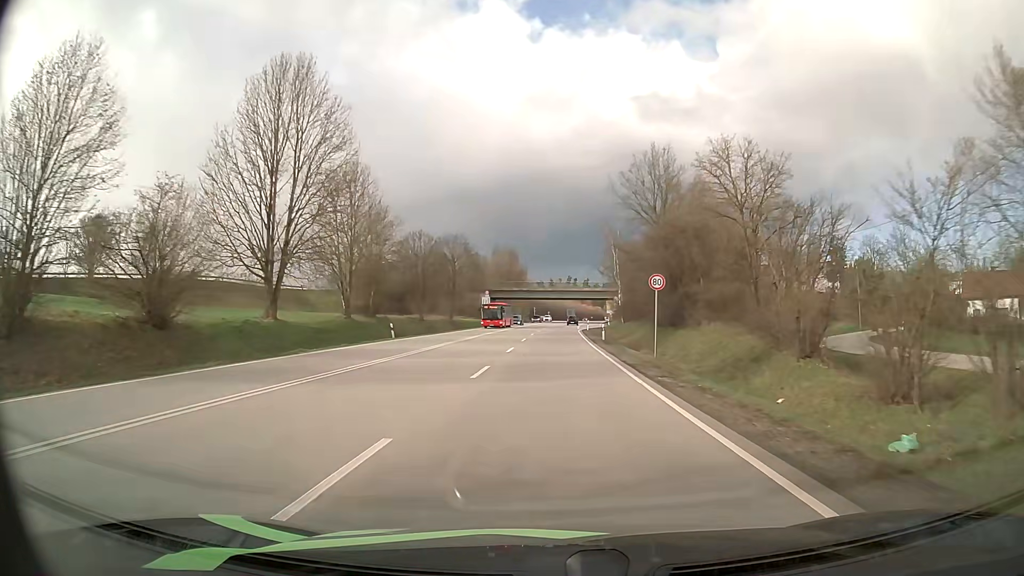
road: primary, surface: asphalt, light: Day
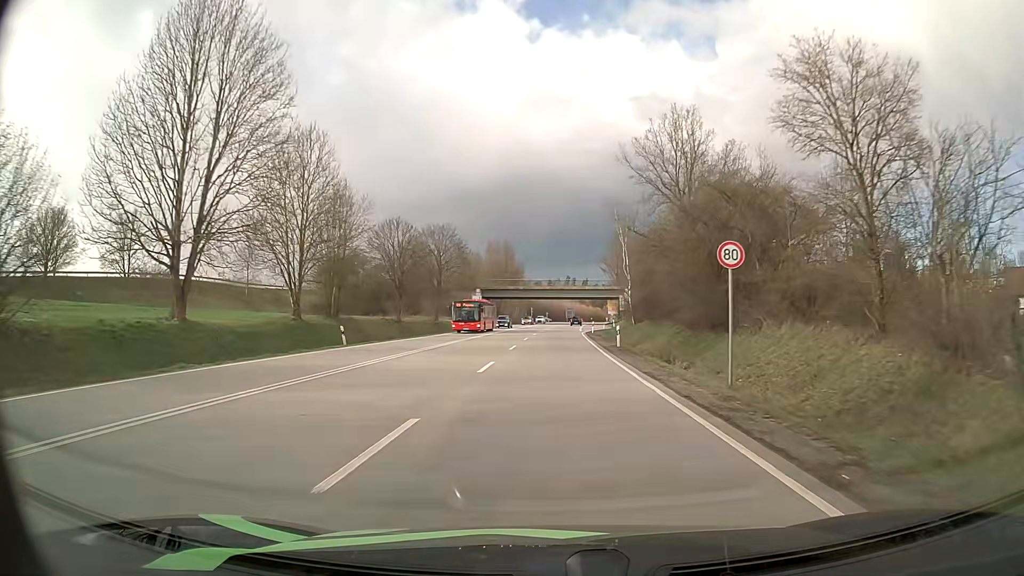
(0.0, +10.6) m; 0°
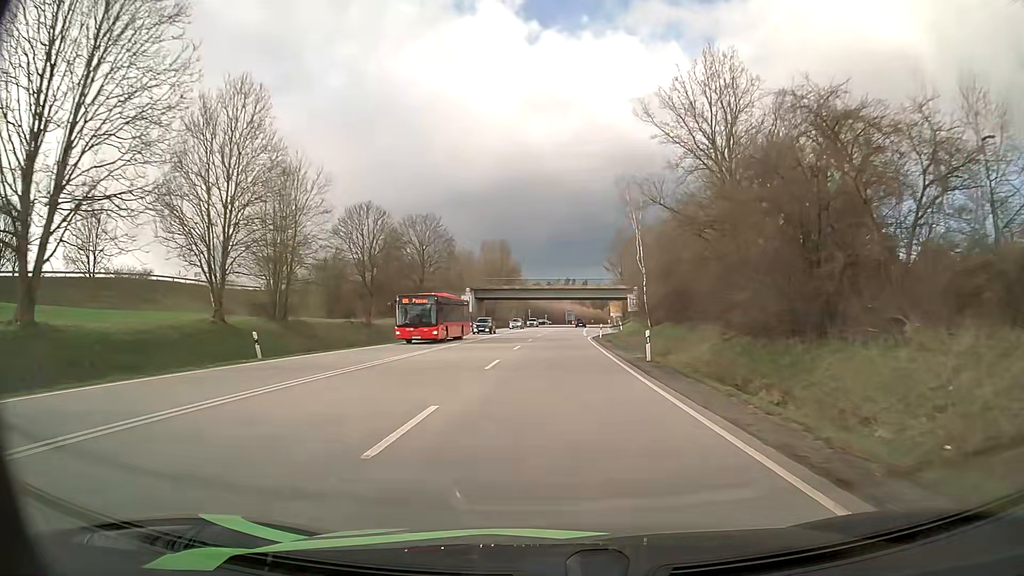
(0.0, +10.6) m; 0°
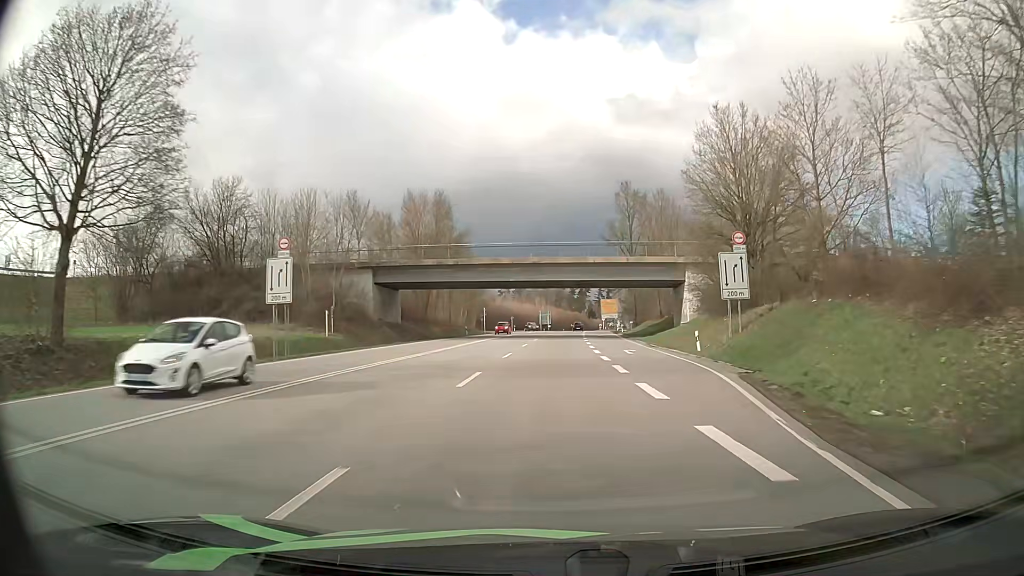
(+0.8, +52.5) m; +2°
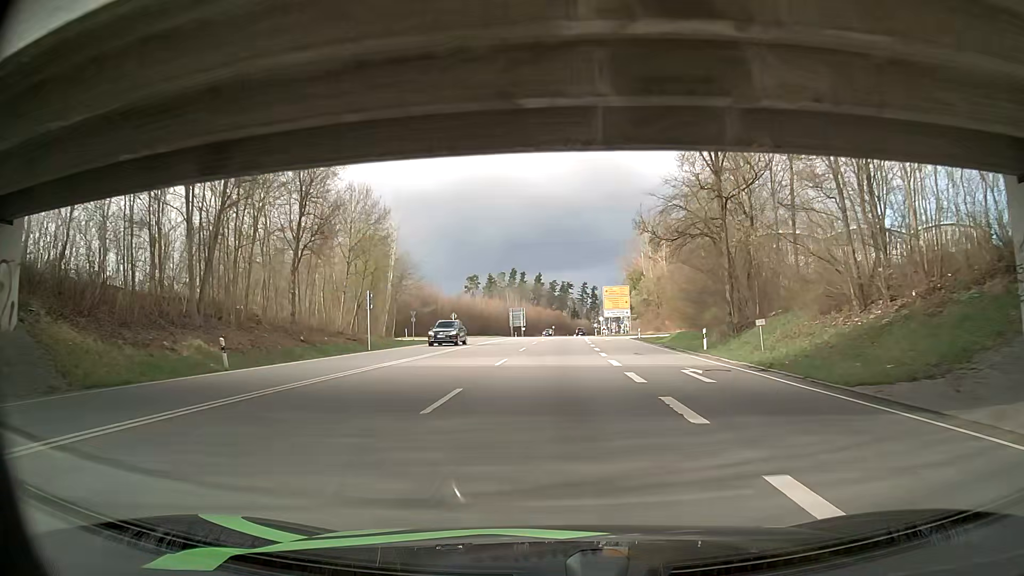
(+0.9, +52.3) m; +2°
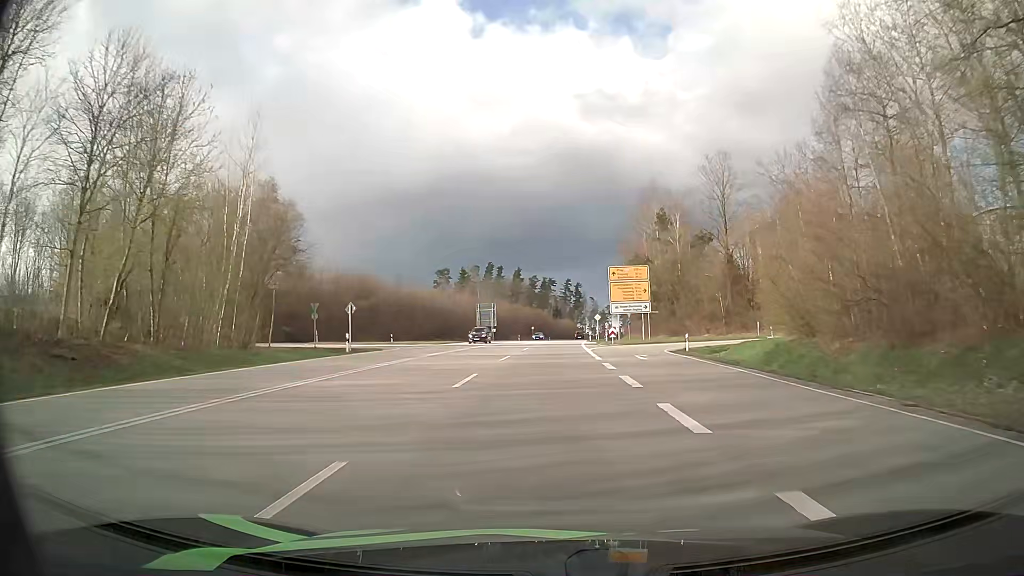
(+0.4, +31.4) m; +2°
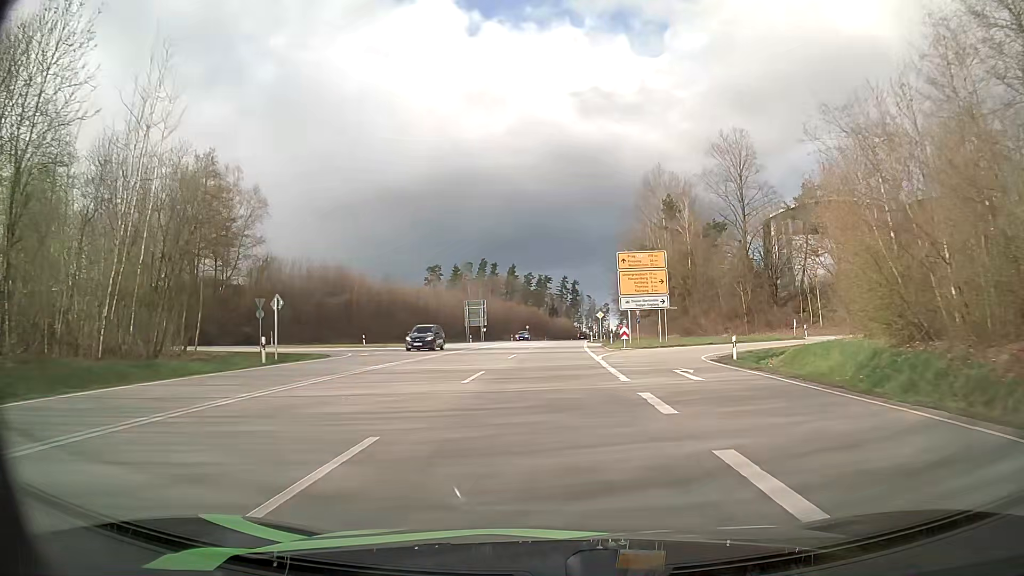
(0.0, +10.5) m; 0°
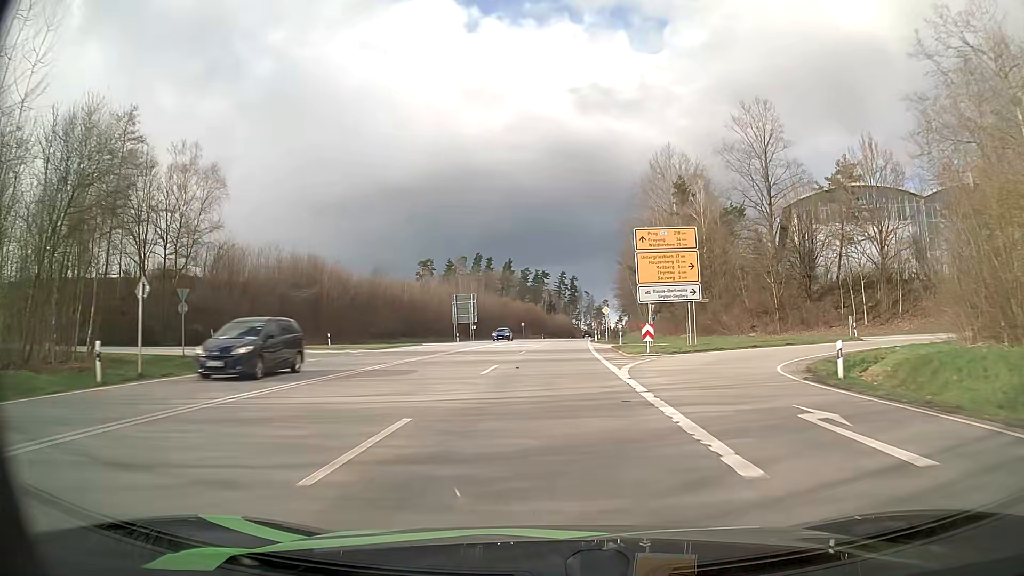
(0.0, +10.4) m; 0°
(0, +10) (0, +20) (0, +30) (0, +40) (+1, +50) (+1, +60) (+2, +70) (+3, +80) (+3, +90) (+4, +100) m
